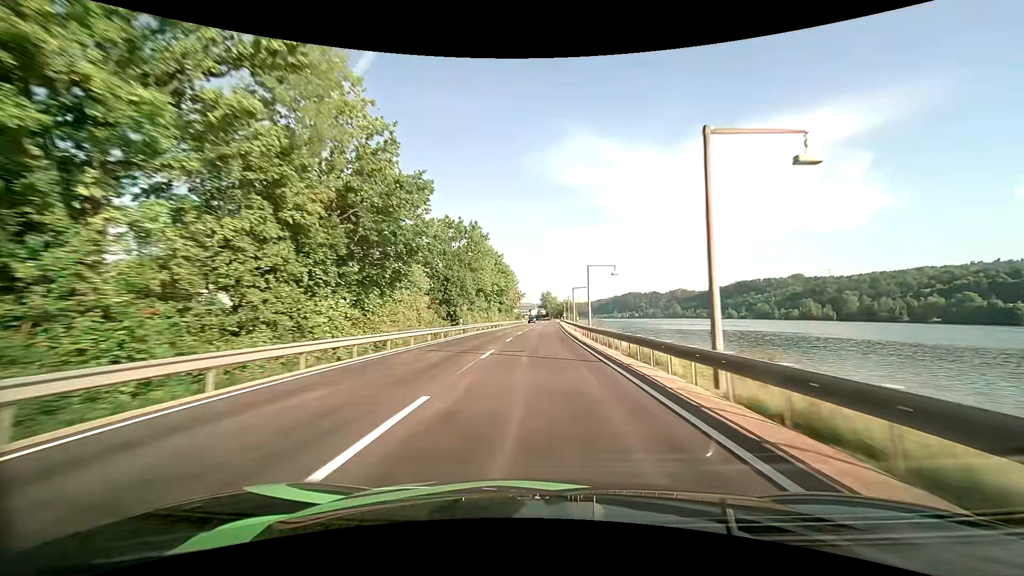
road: primary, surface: asphalt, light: Day
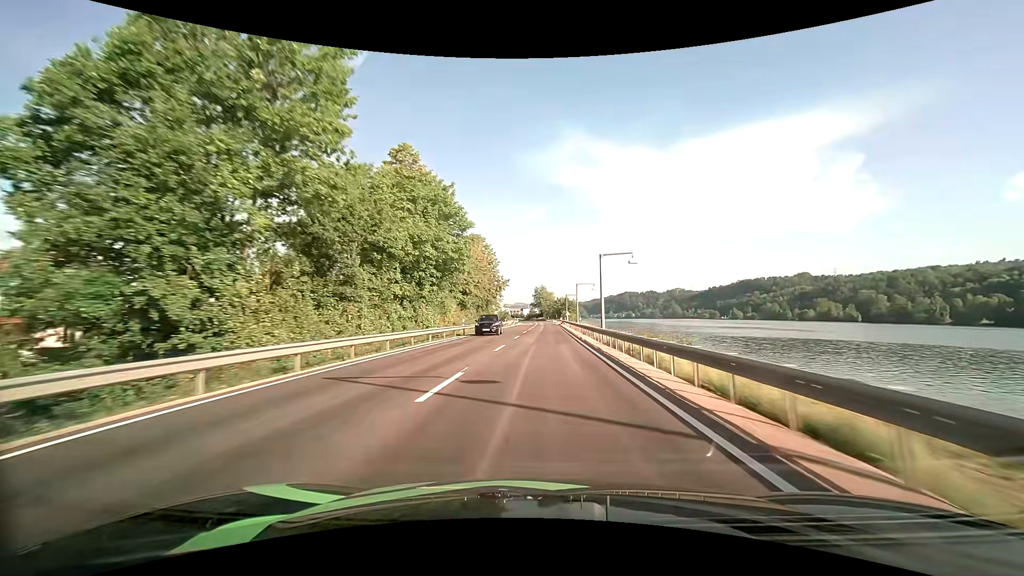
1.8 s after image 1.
(+0.3, +44.3) m; +1°
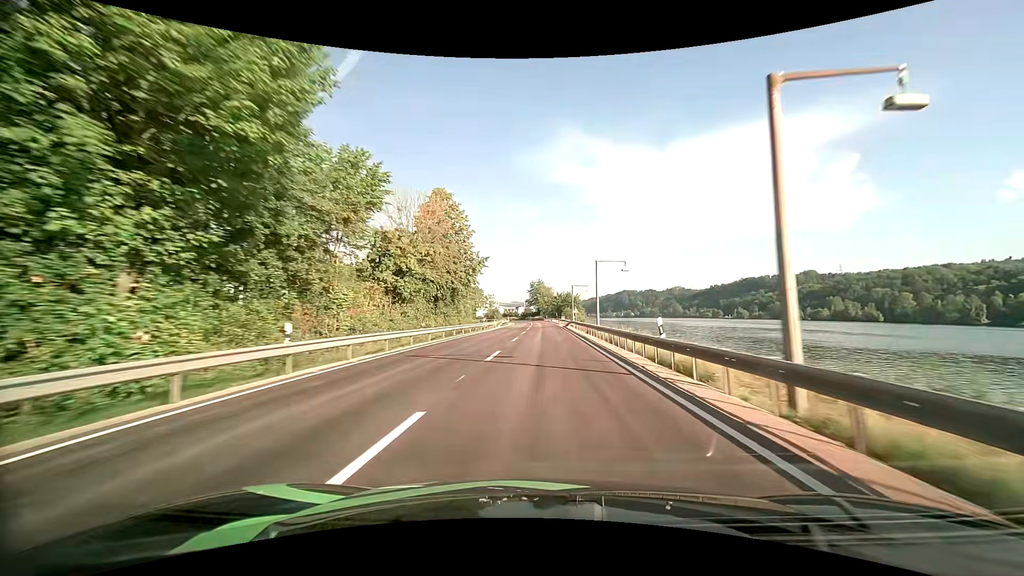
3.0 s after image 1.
(+0.2, +29.1) m; +1°
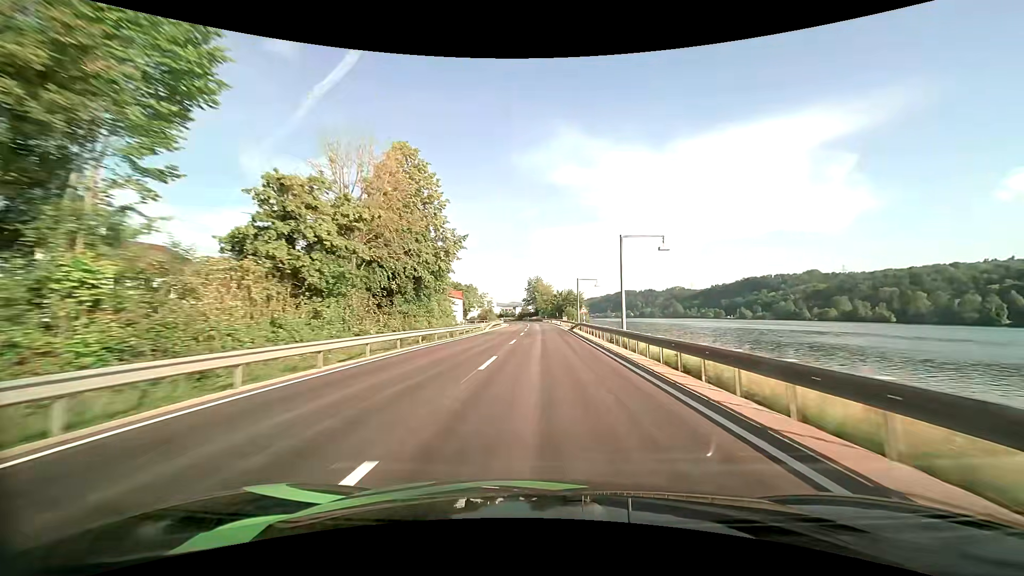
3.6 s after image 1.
(0.0, +14.3) m; 0°
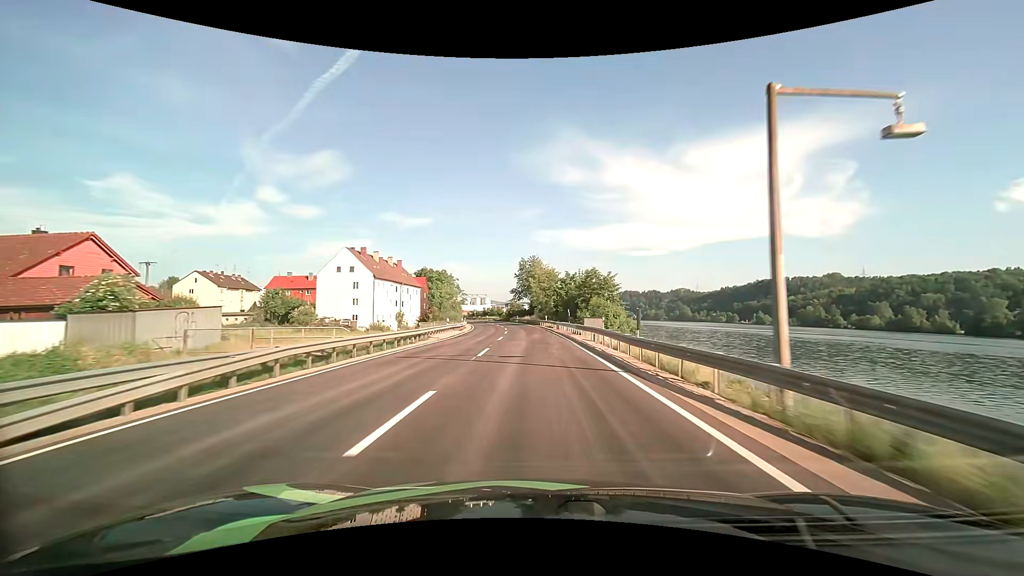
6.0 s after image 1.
(+0.4, +55.6) m; 0°
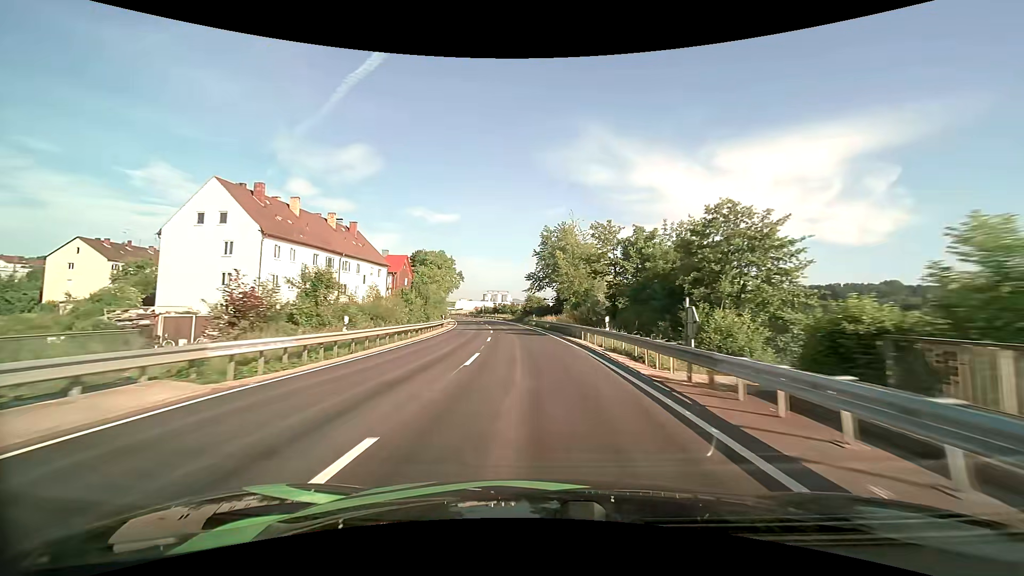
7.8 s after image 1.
(-0.8, +39.8) m; -3°
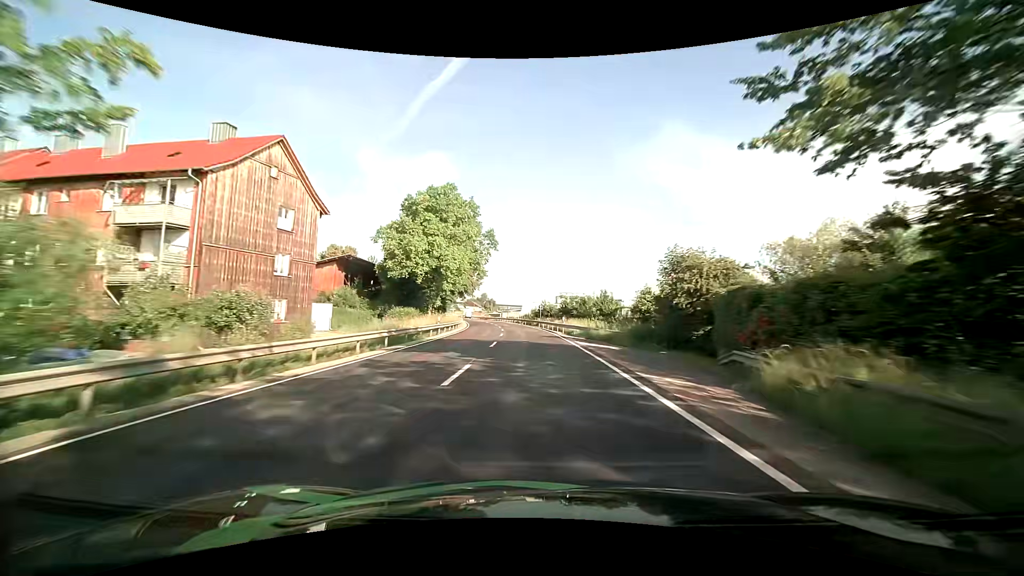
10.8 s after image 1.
(-4.7, +63.8) m; -8°
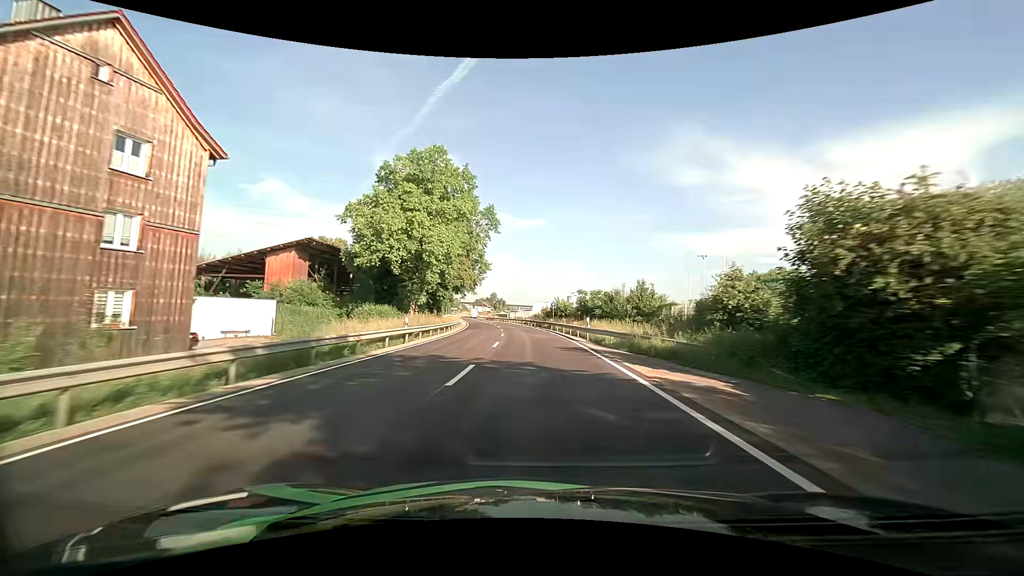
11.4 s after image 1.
(-0.2, +12.7) m; -2°
(0, +10) (0, +20) (-1, +30) (-1, +40) (-2, +50) (-3, +60) (-4, +70) (-5, +80) (-7, +90) (-8, +99) m
